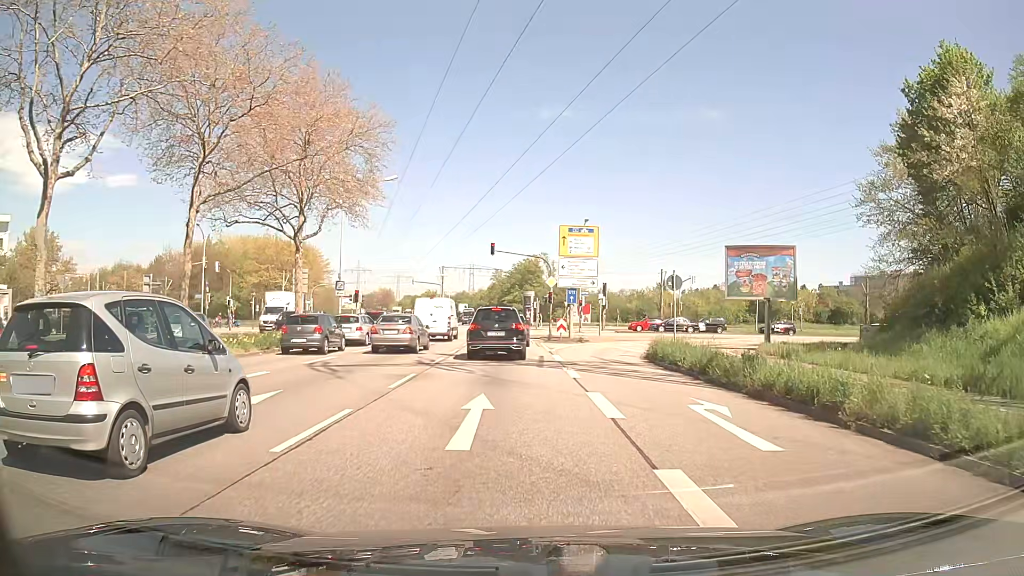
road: primary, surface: asphalt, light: Day
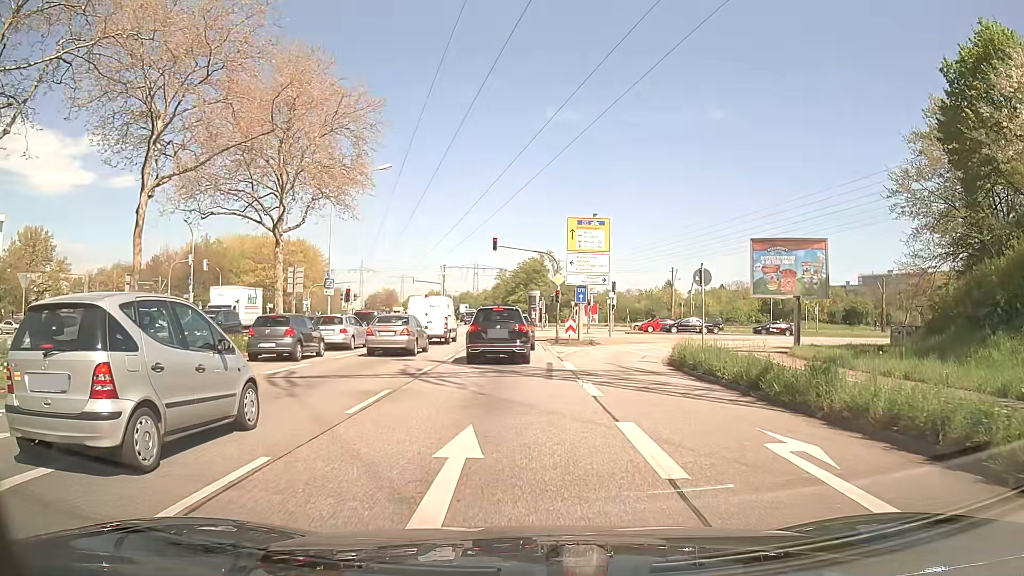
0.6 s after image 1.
(0.0, +3.3) m; -2°
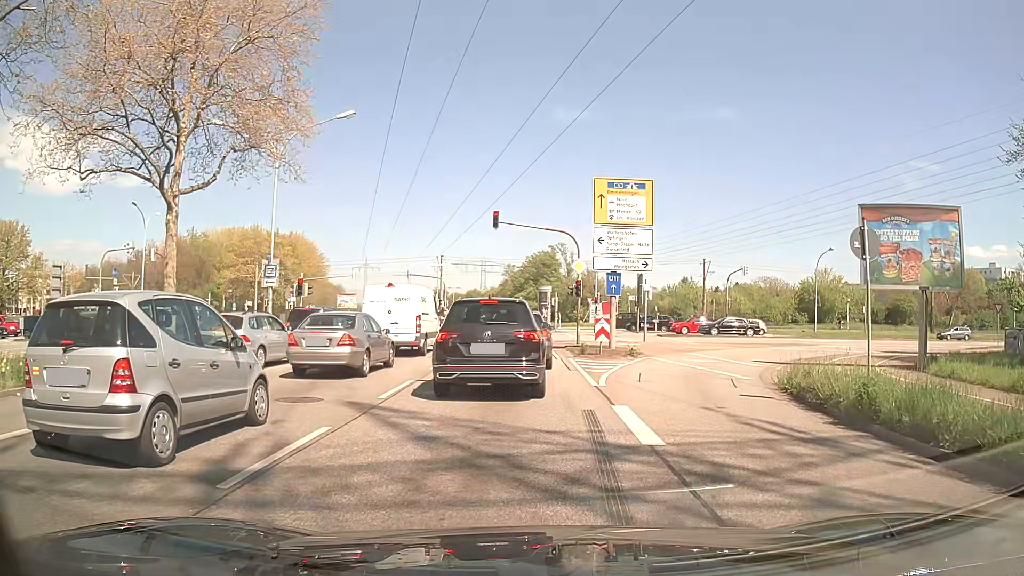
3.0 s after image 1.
(0.0, +10.1) m; -1°
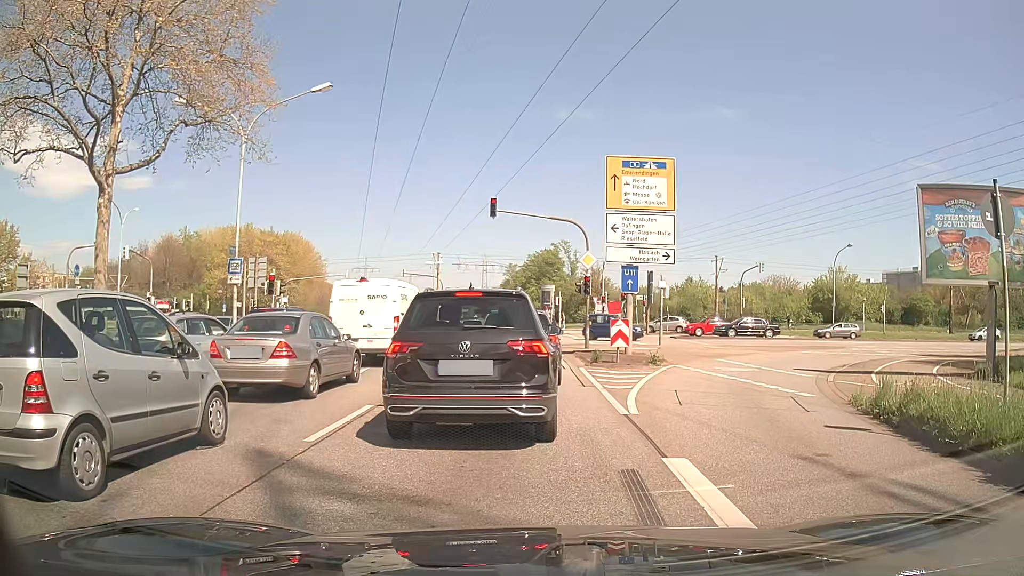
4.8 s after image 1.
(0.0, +3.6) m; +1°
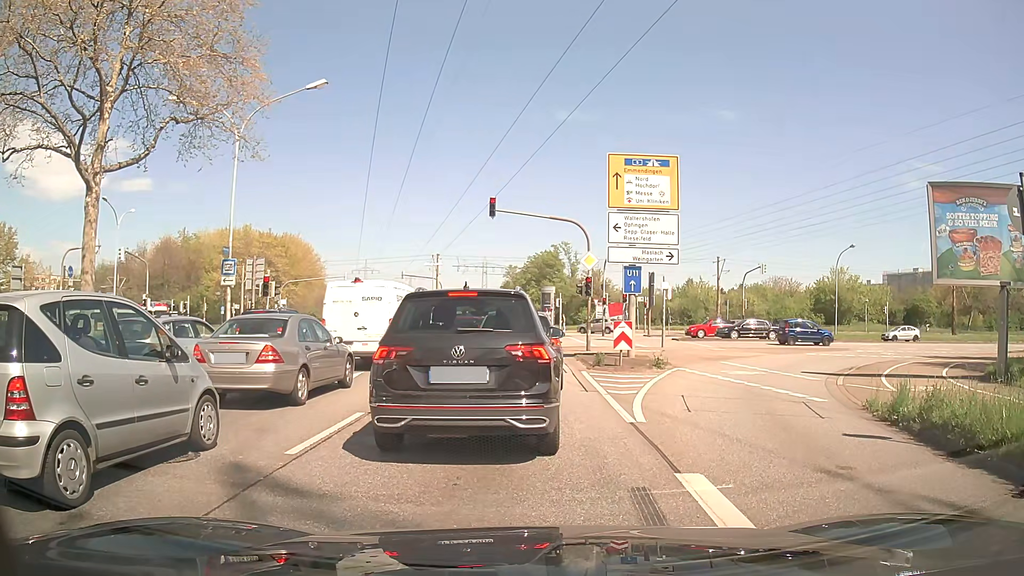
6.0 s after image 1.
(0.0, +0.5) m; 0°
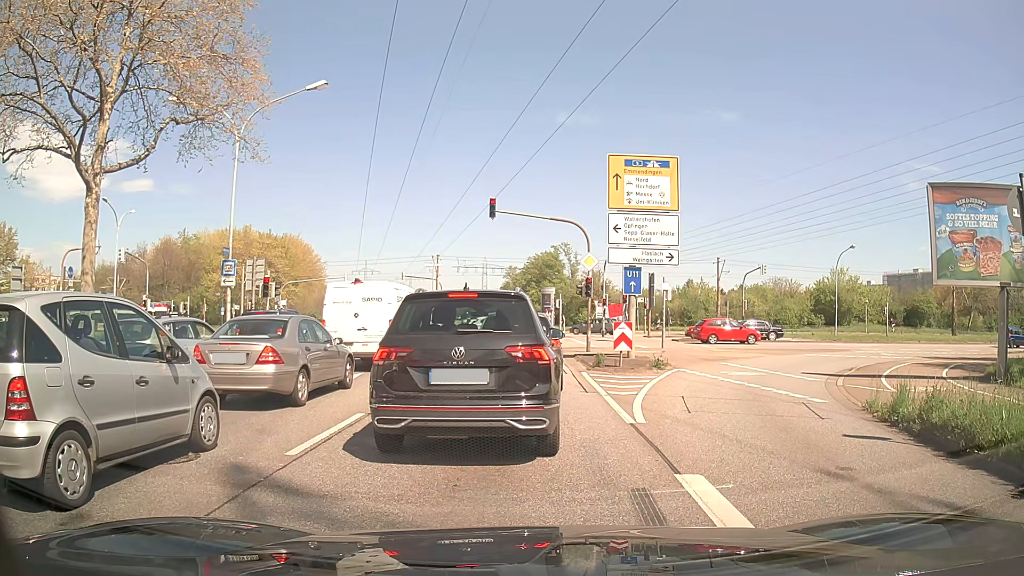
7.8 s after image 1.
(0.0, +0.1) m; 0°
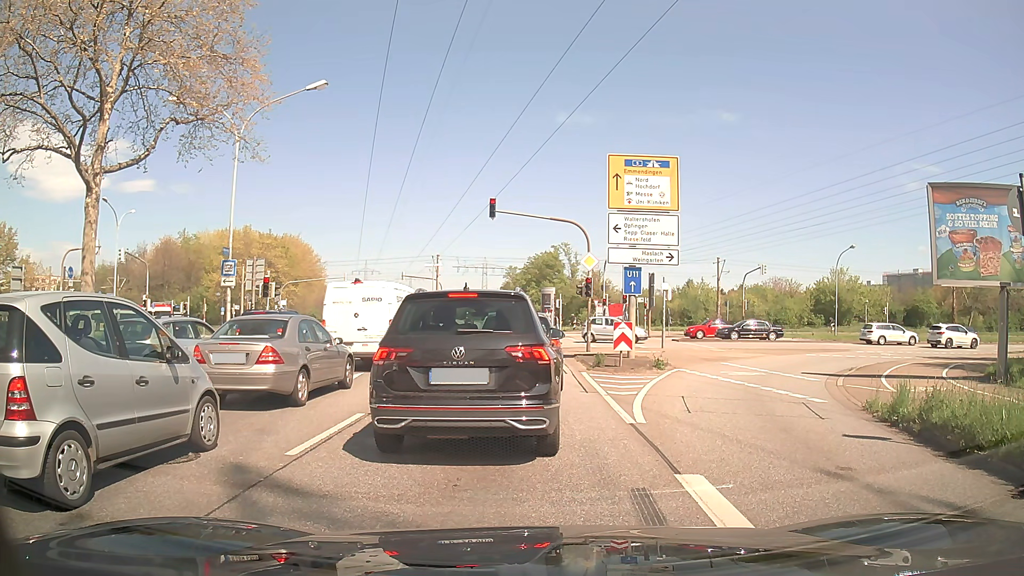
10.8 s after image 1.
(0.0, 0.0) m; 0°
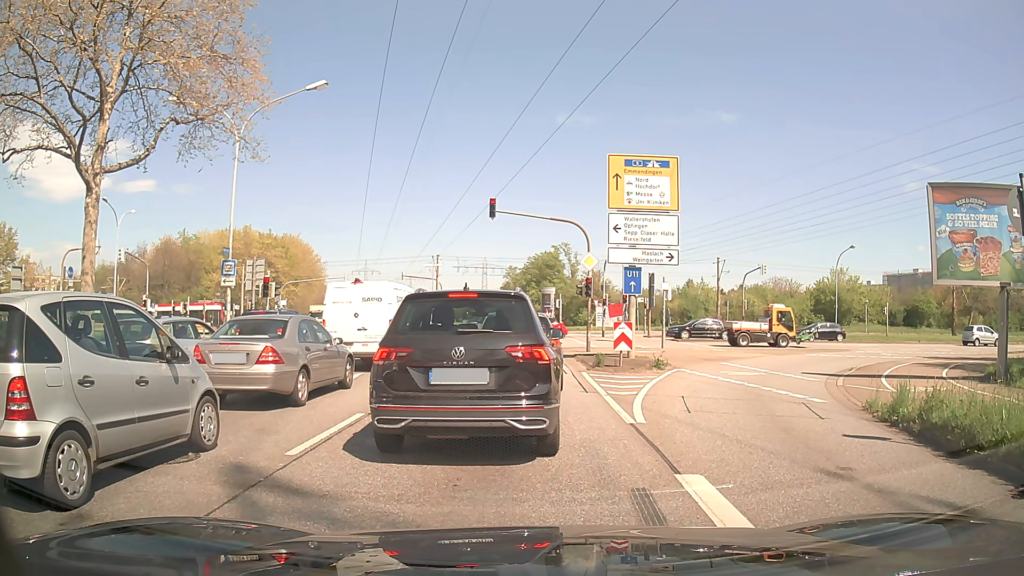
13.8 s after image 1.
(0.0, 0.0) m; 0°
